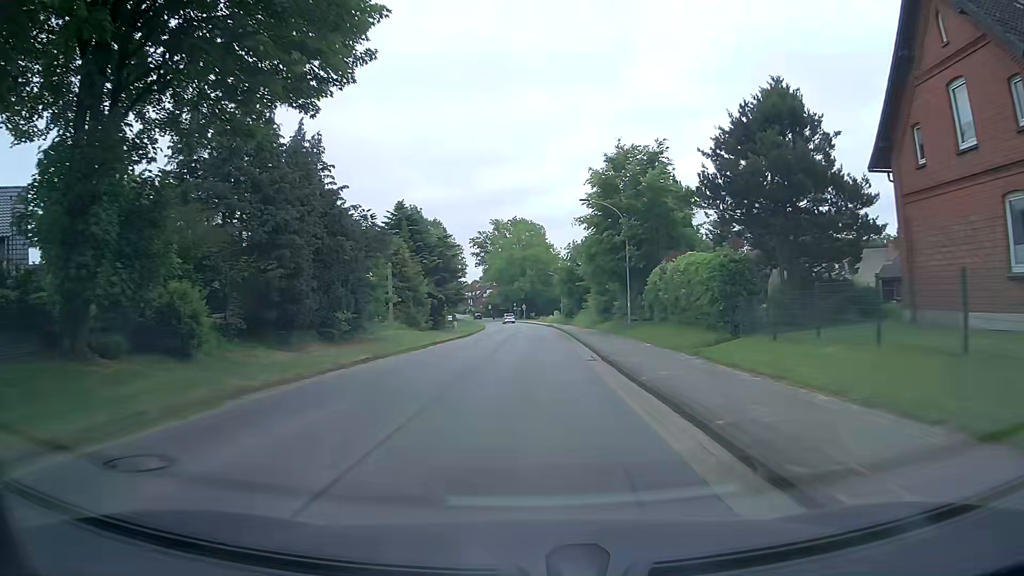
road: tertiary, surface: asphalt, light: Day
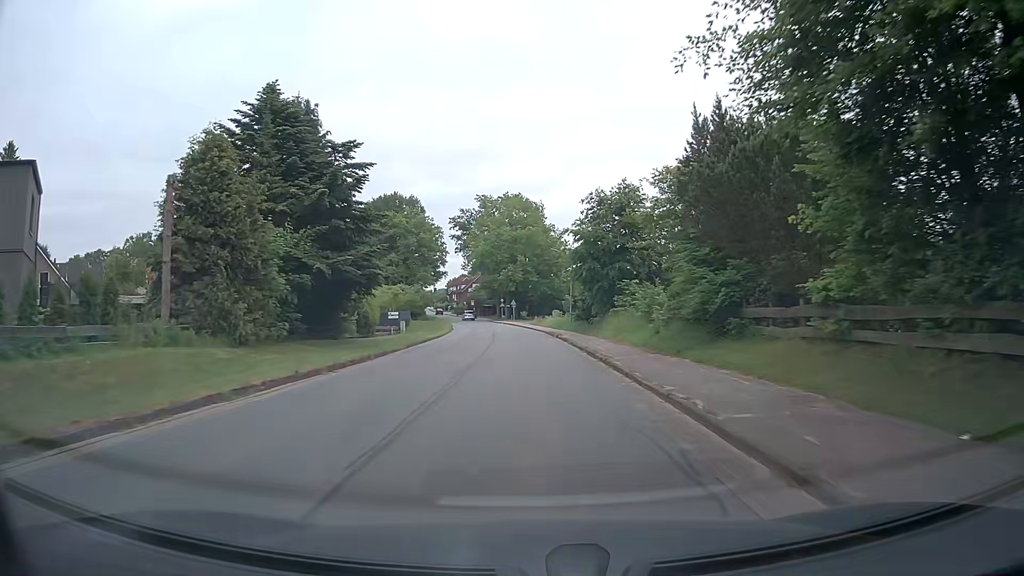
(-0.2, +31.6) m; 0°
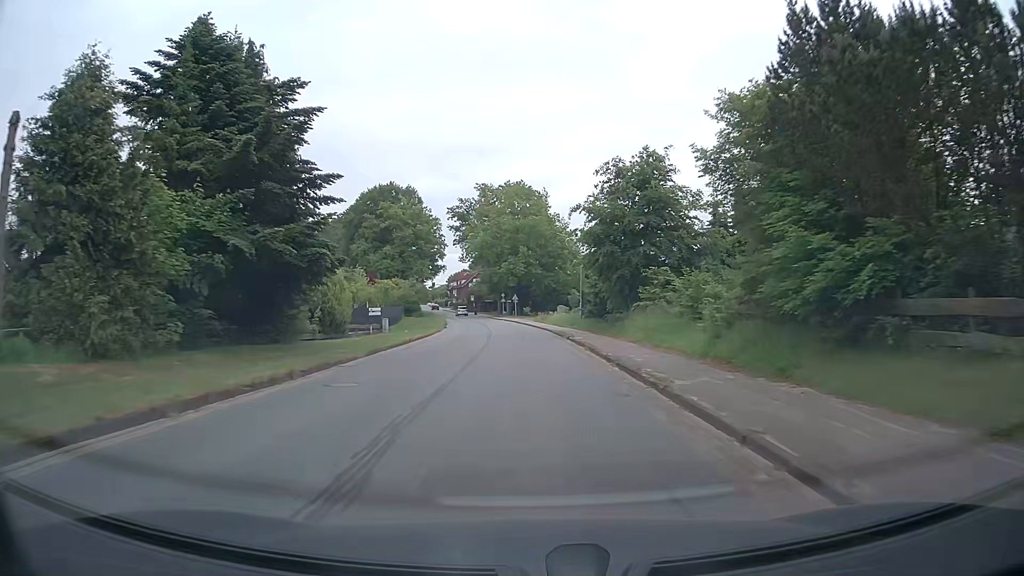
(0.0, +7.7) m; 0°
